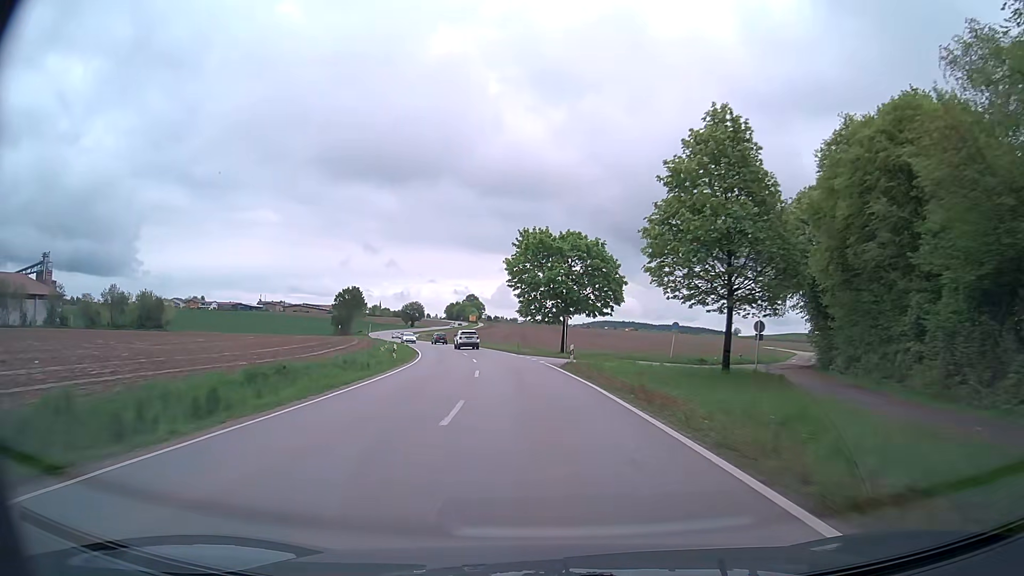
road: secondary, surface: asphalt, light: Day
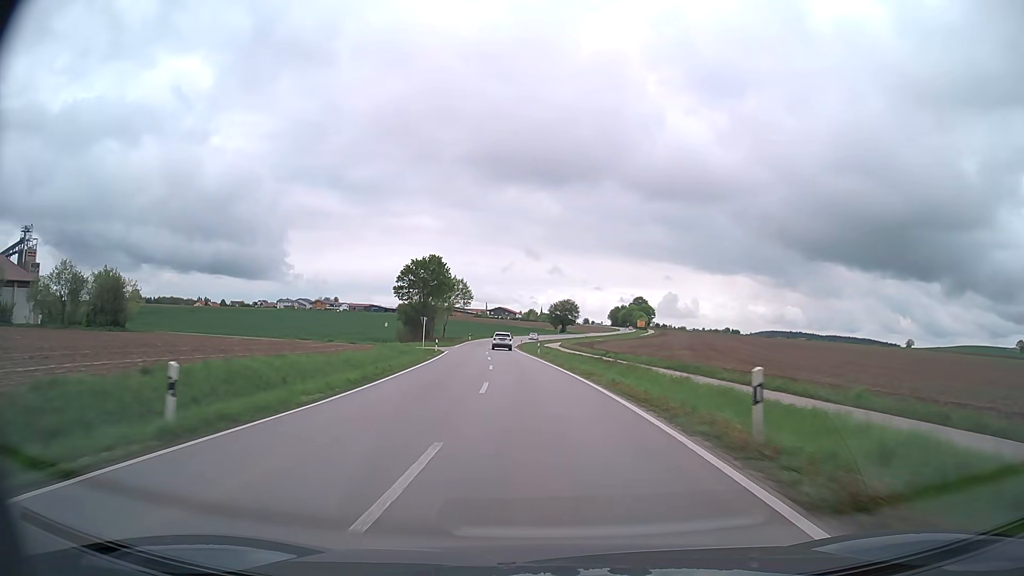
(-7.8, +66.2) m; -14°
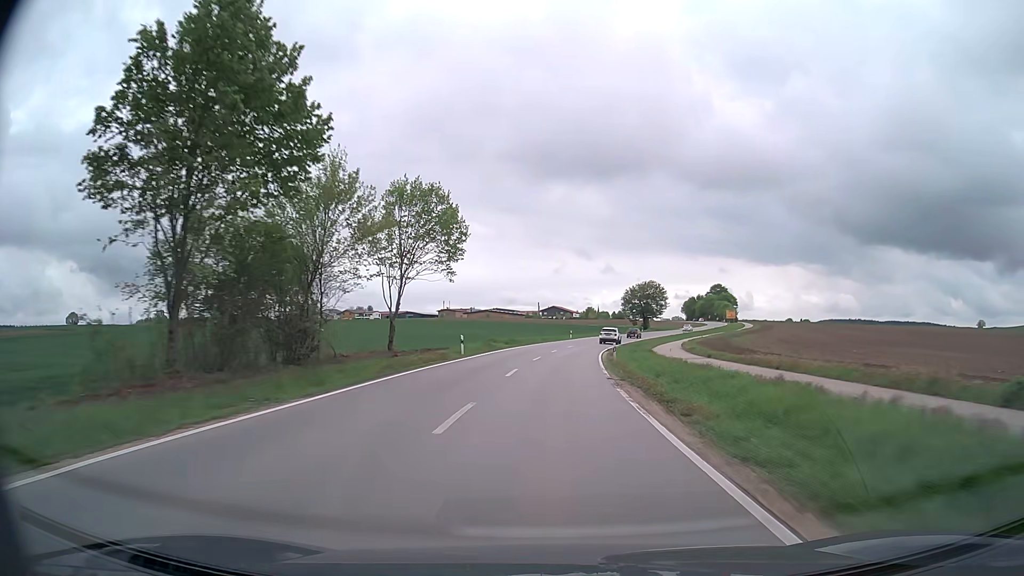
(-4.2, +67.7) m; -5°
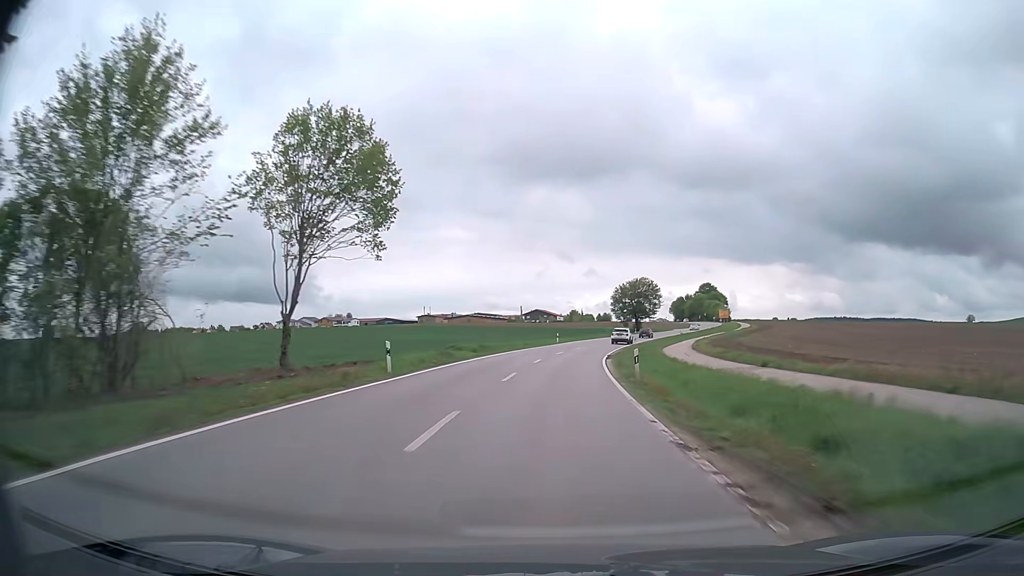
(+0.1, +13.6) m; +1°
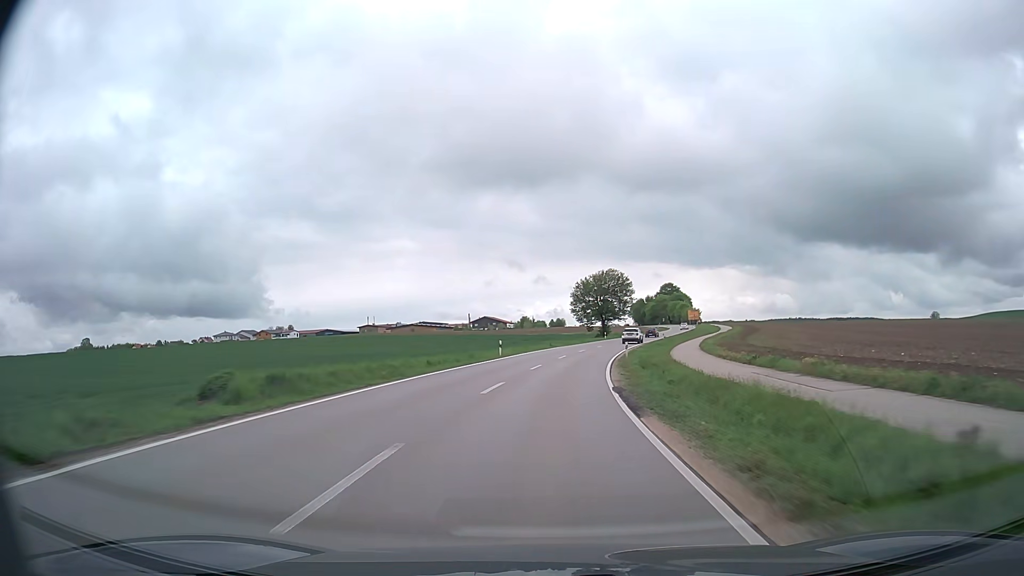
(+1.0, +27.1) m; +4°
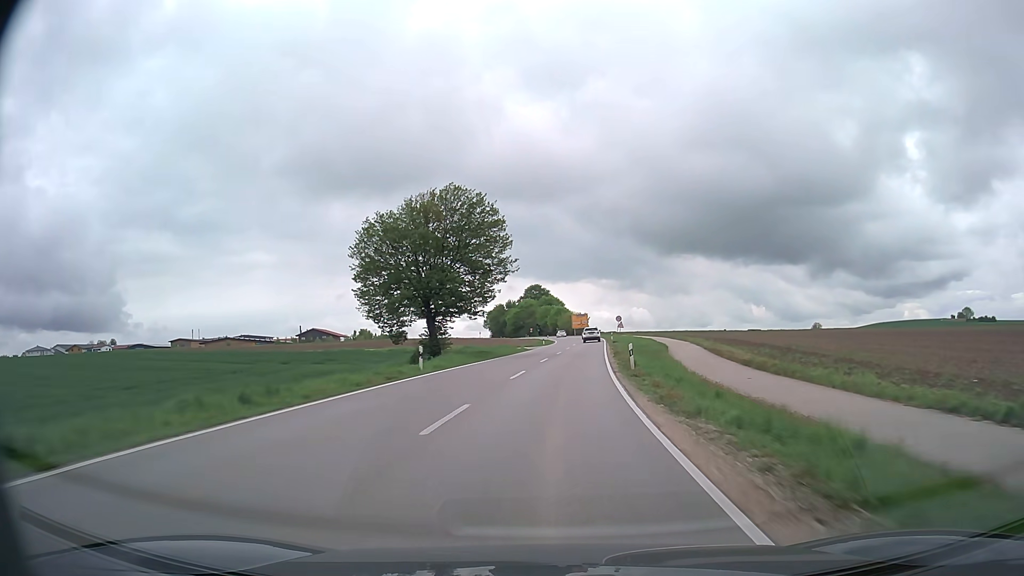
(+7.1, +67.4) m; +12°
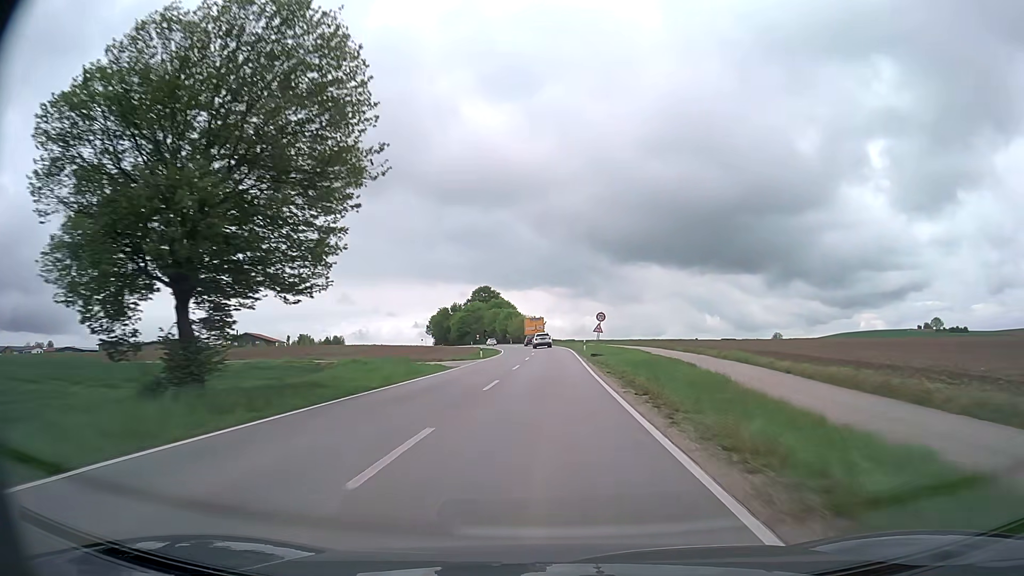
(+1.1, +27.3) m; +4°
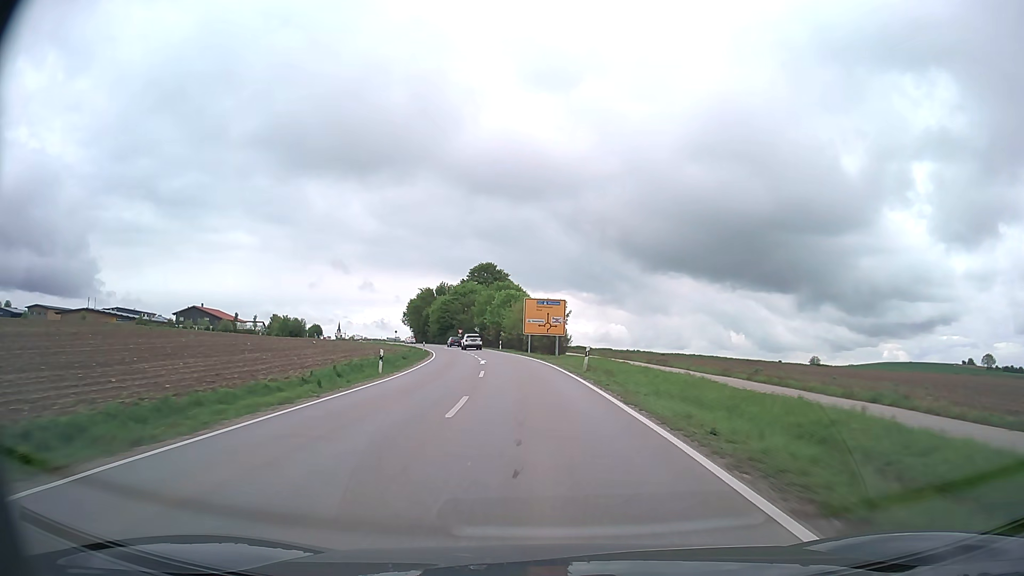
(+0.4, +67.5) m; -2°
(0, +10) (0, +20) (-1, +30) (-2, +40) (-3, +50) (-5, +60) (-7, +70) (-9, +79) (-11, +89) (-14, +99) m
